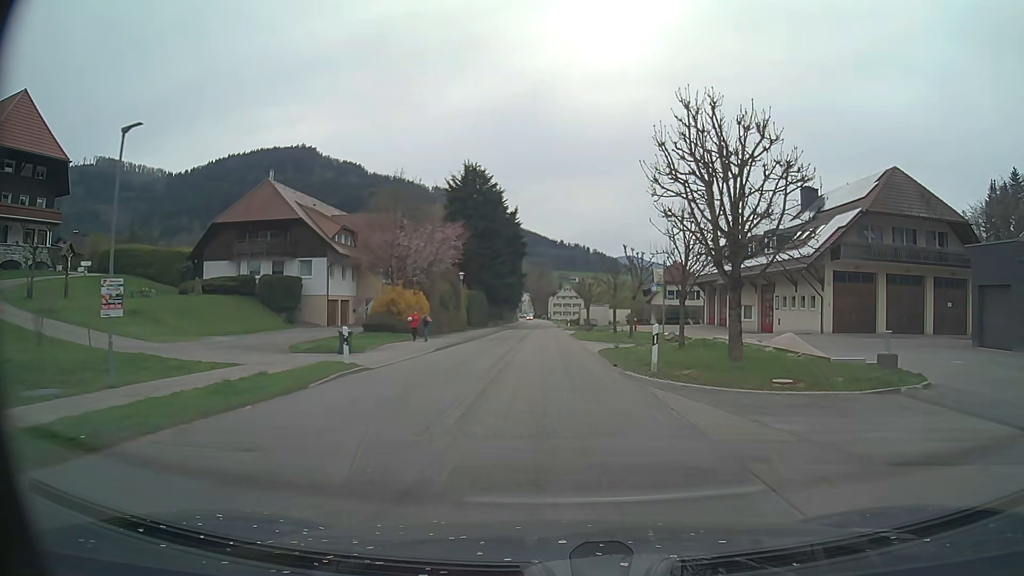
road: secondary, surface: asphalt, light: Day
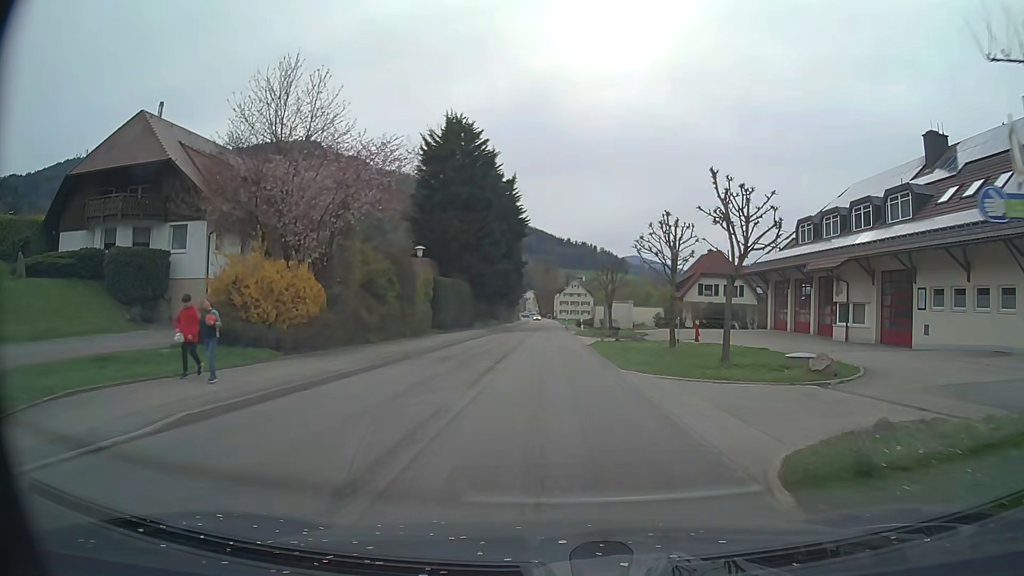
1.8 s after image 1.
(-0.1, +19.9) m; 0°
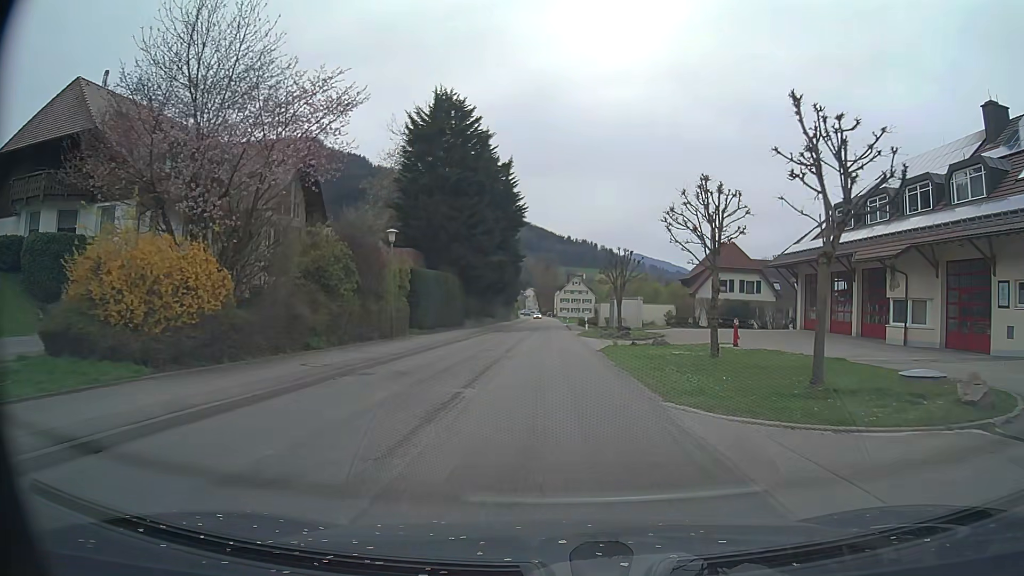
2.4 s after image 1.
(0.0, +6.5) m; 0°
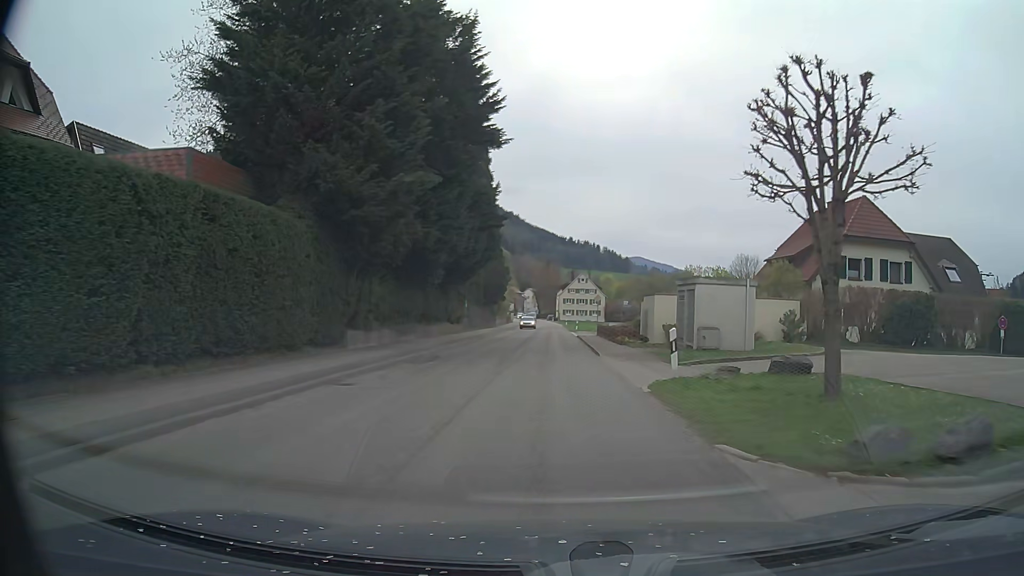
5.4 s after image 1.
(-0.1, +31.8) m; 0°
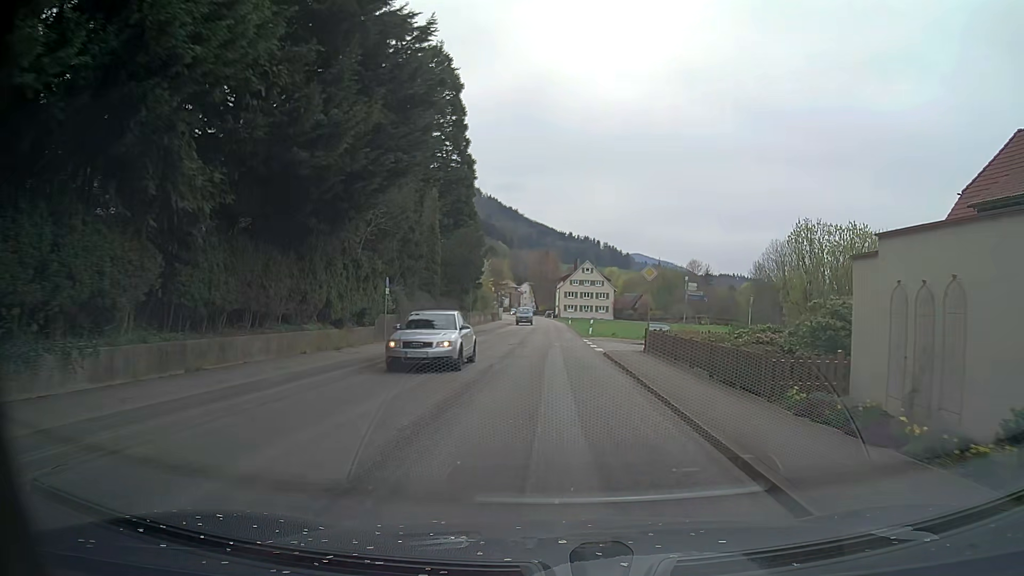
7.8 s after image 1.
(0.0, +25.0) m; -1°
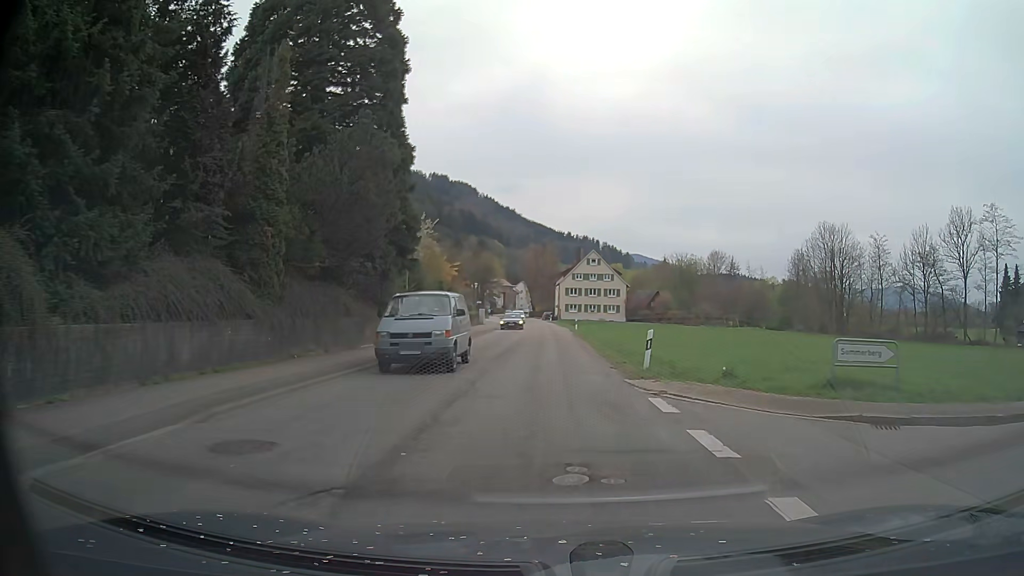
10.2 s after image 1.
(+0.4, +24.7) m; +1°
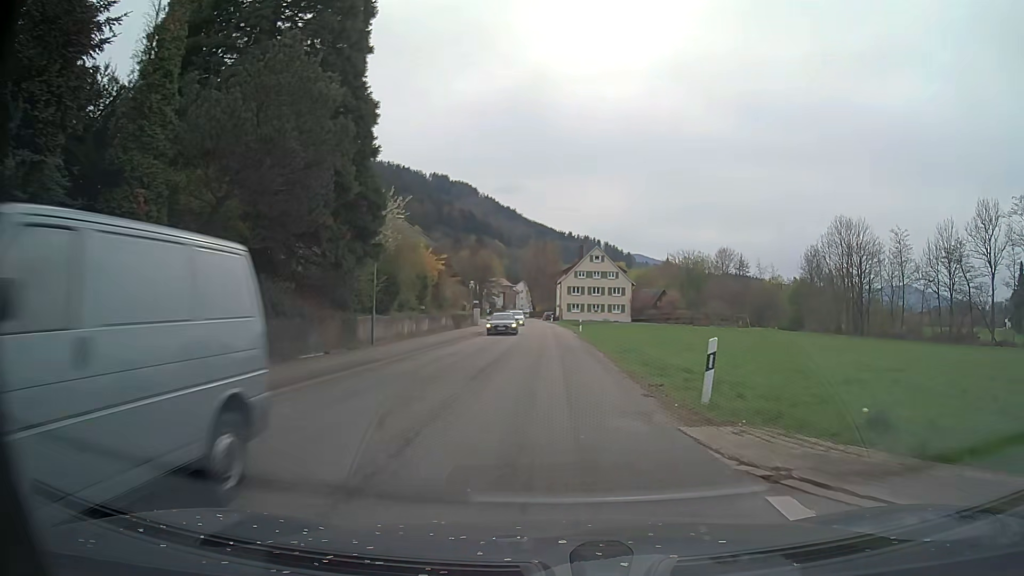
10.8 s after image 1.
(0.0, +6.1) m; 0°
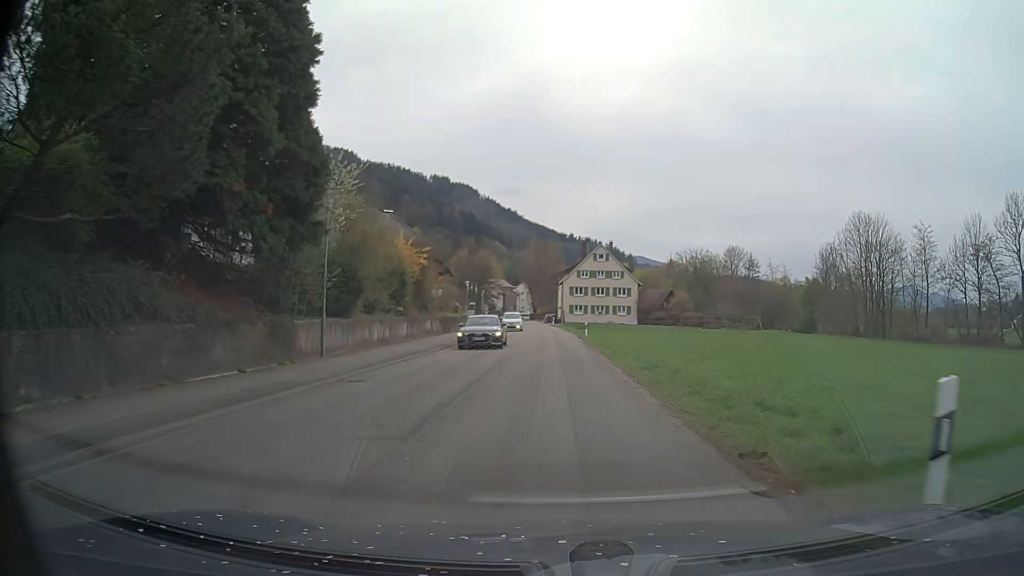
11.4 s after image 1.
(0.0, +6.1) m; -1°
(0, +10) (0, +20) (0, +30) (0, +40) (0, +50) (0, +60) (-1, +70) (-1, +80) (-2, +90) (-3, +100) m
